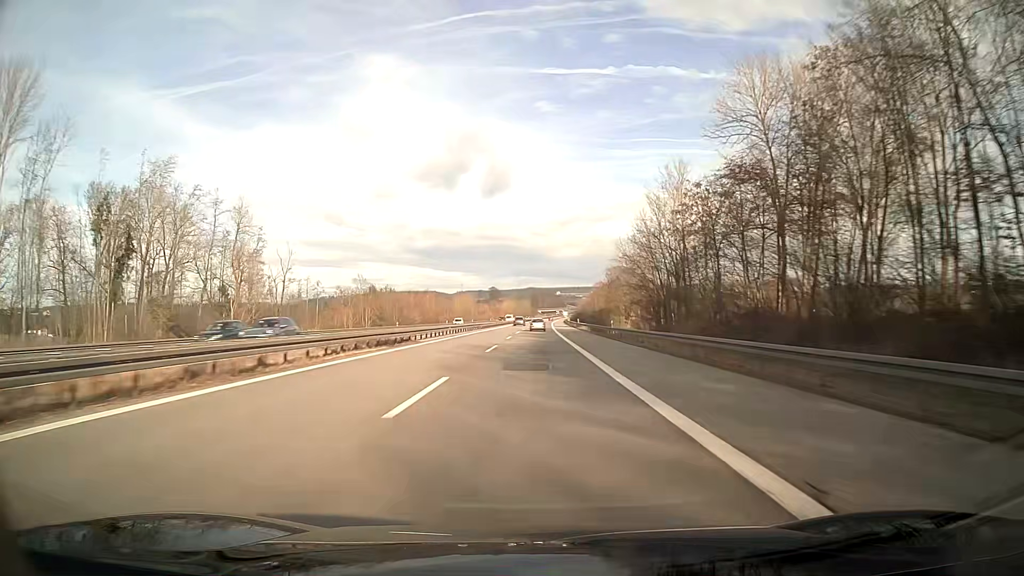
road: motorway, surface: asphalt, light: Day
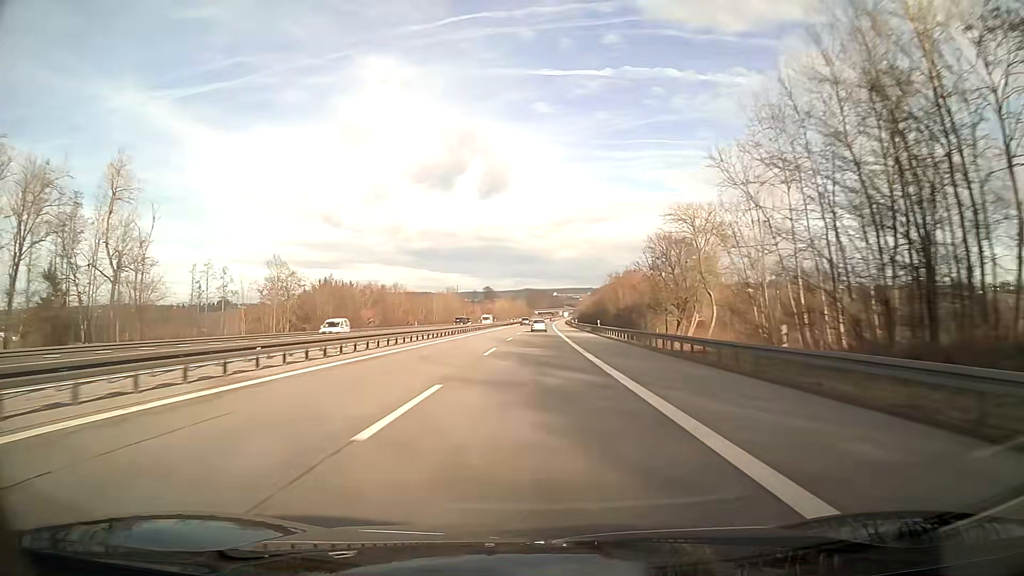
(+0.1, +38.0) m; 0°
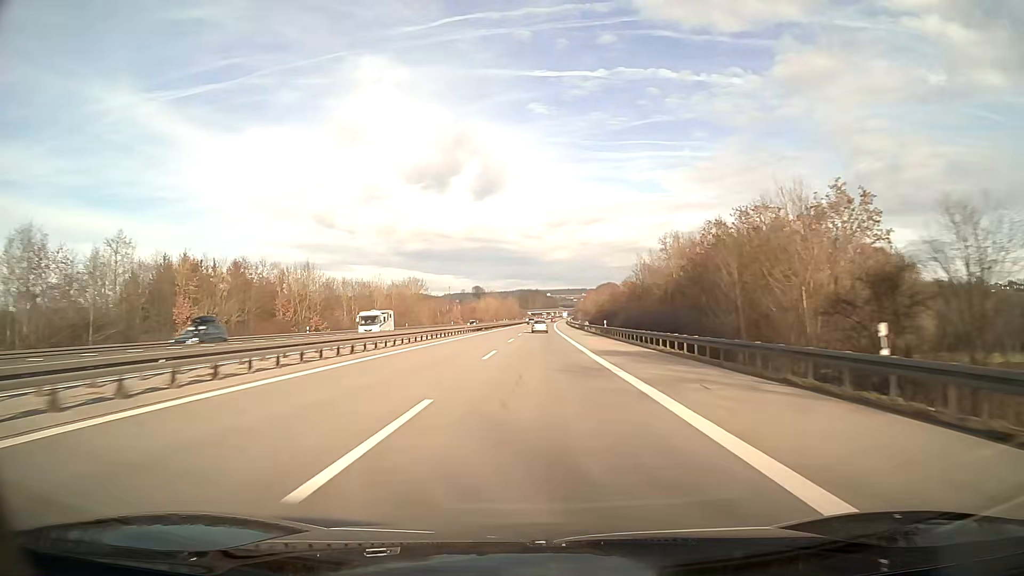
(+0.3, +57.0) m; +1°
